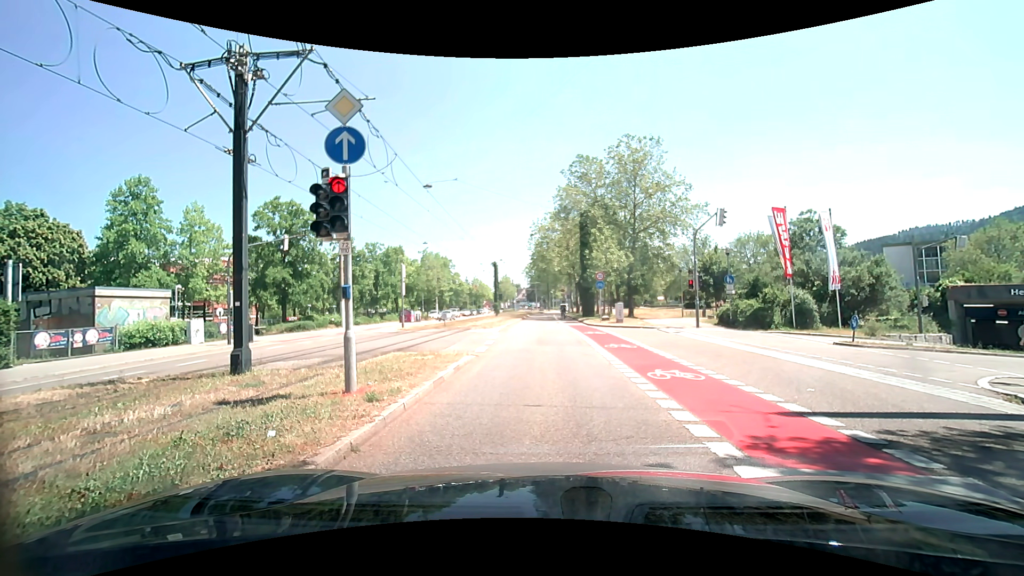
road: secondary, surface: asphalt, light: Day
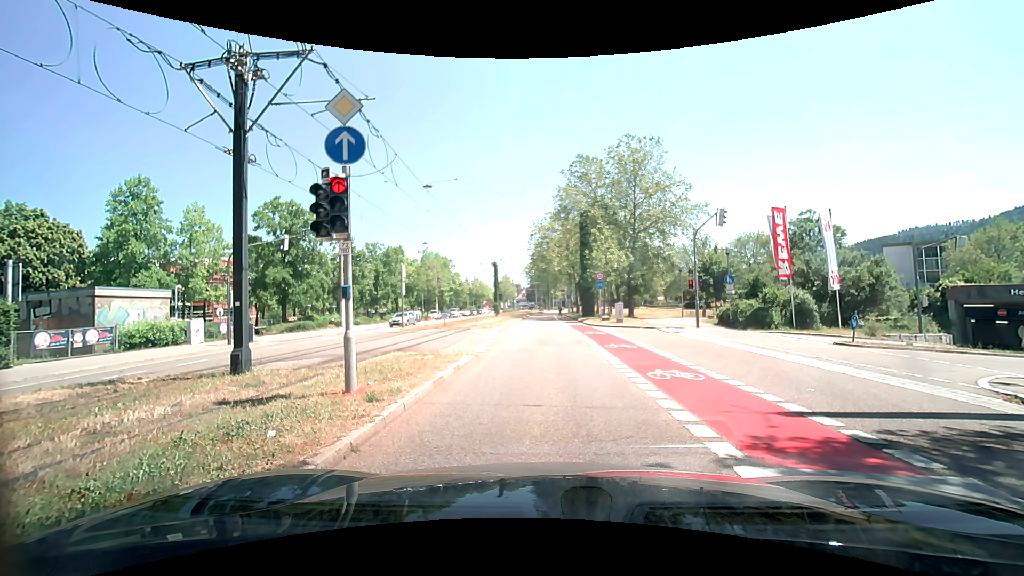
(0.0, 0.0) m; 0°
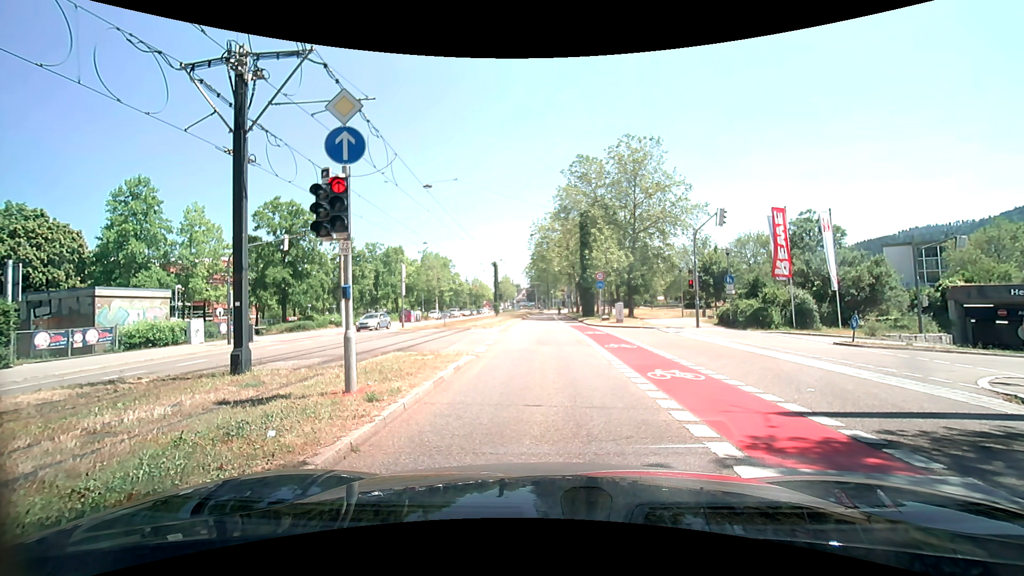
(0.0, 0.0) m; 0°
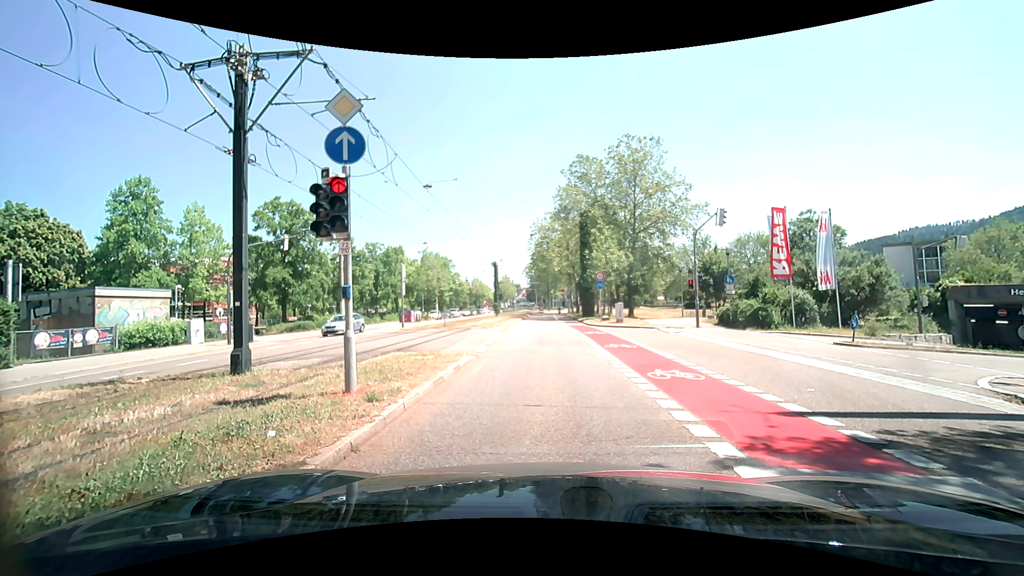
(0.0, 0.0) m; 0°
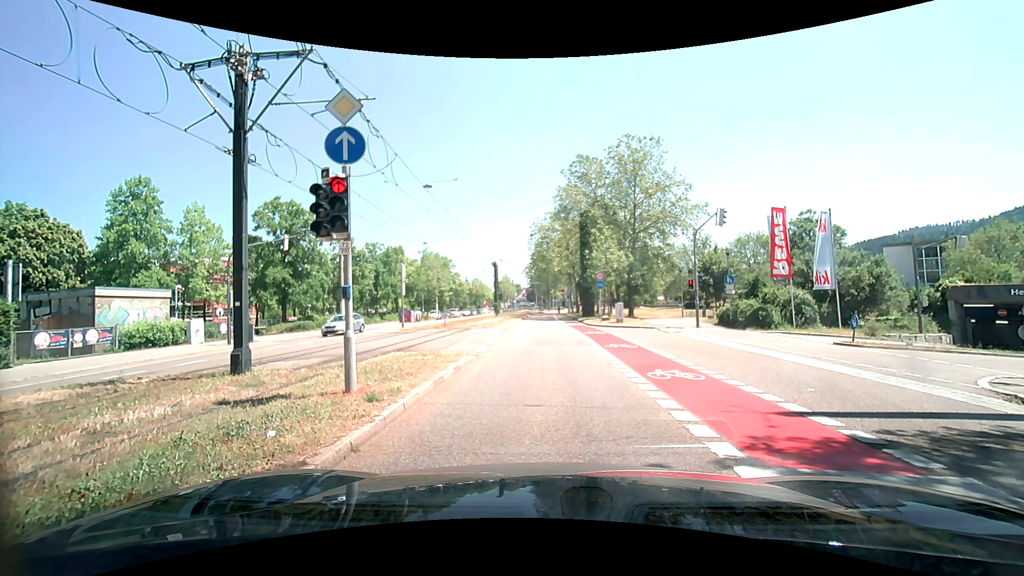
(0.0, 0.0) m; 0°
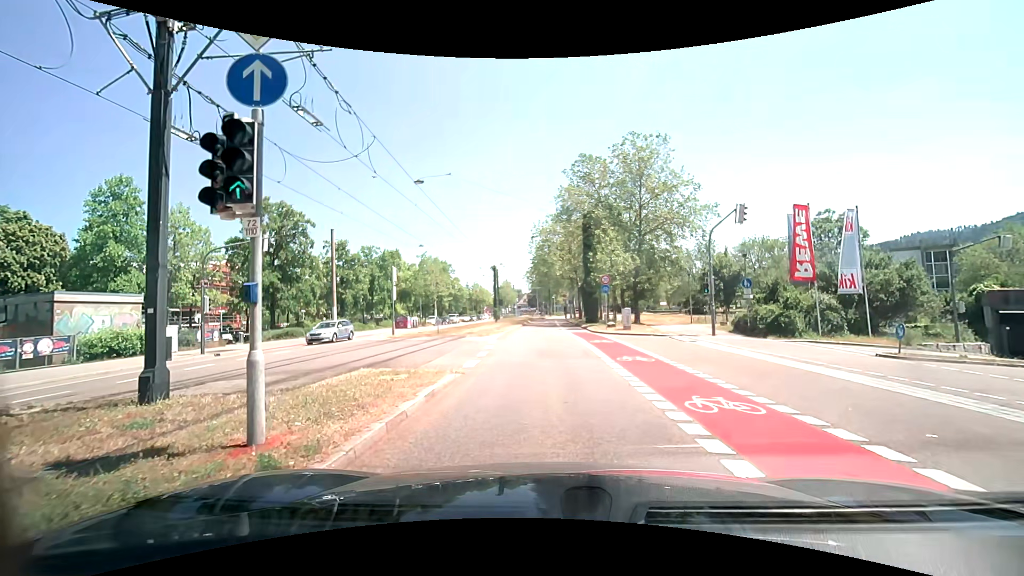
(-0.1, +2.7) m; -1°
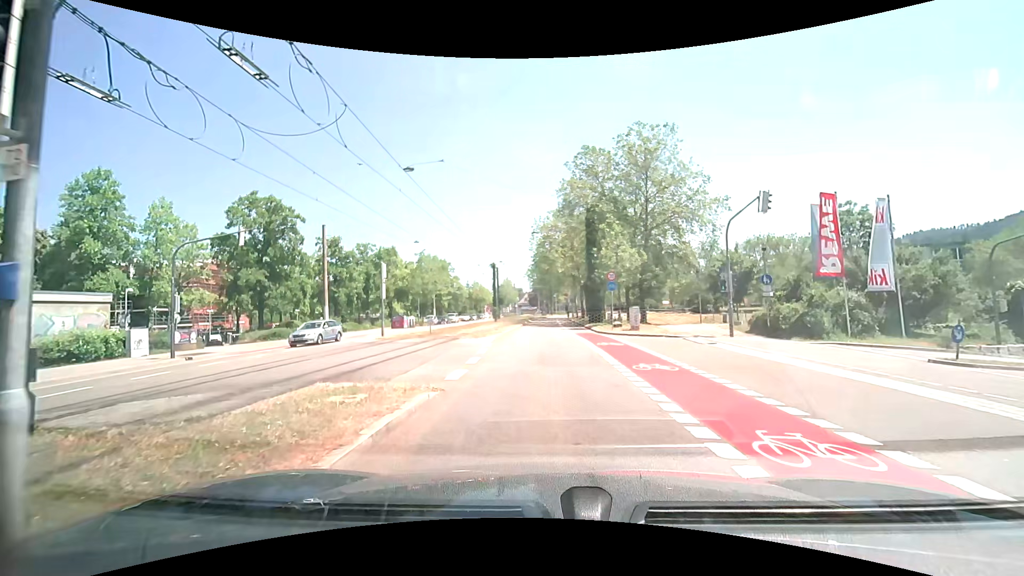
(0.0, +2.4) m; -2°
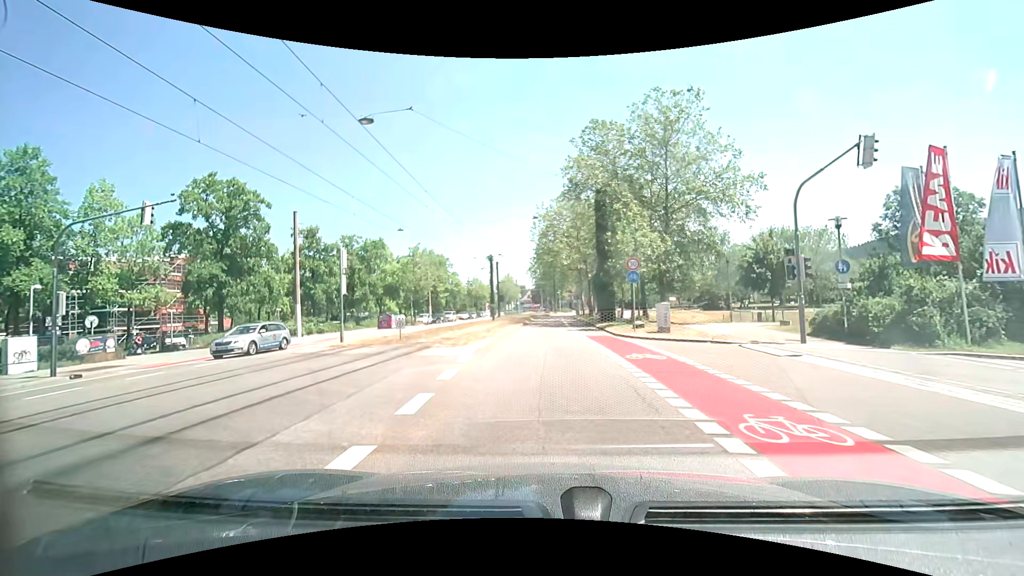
(+0.1, +6.4) m; +1°
(0, +10) (0, +20) (0, +30) (0, +40) (+1, +50) (+1, +60) (+1, +70) (+1, +80) (+2, +90) (+3, +100) m
